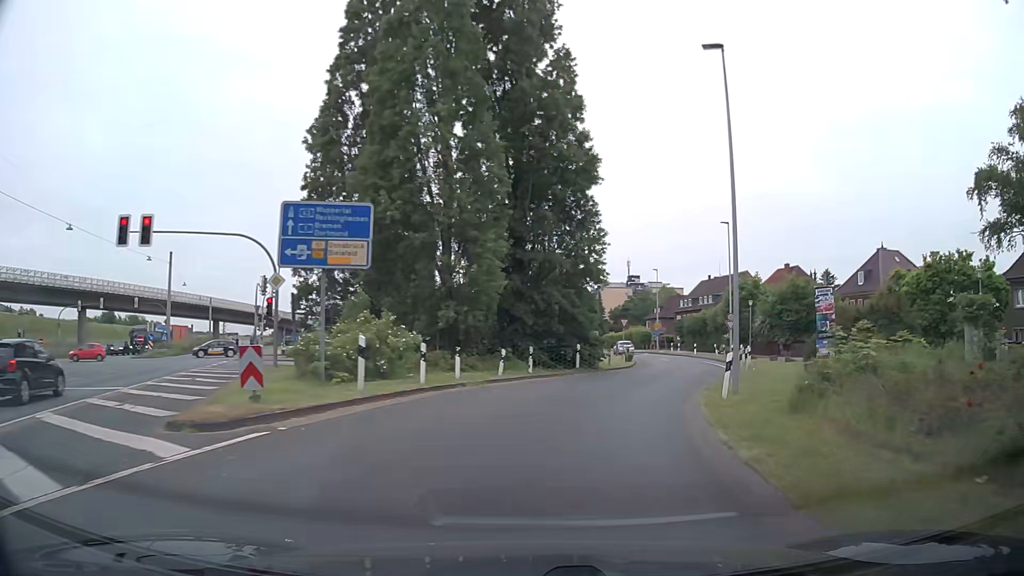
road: secondary_link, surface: asphalt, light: Day
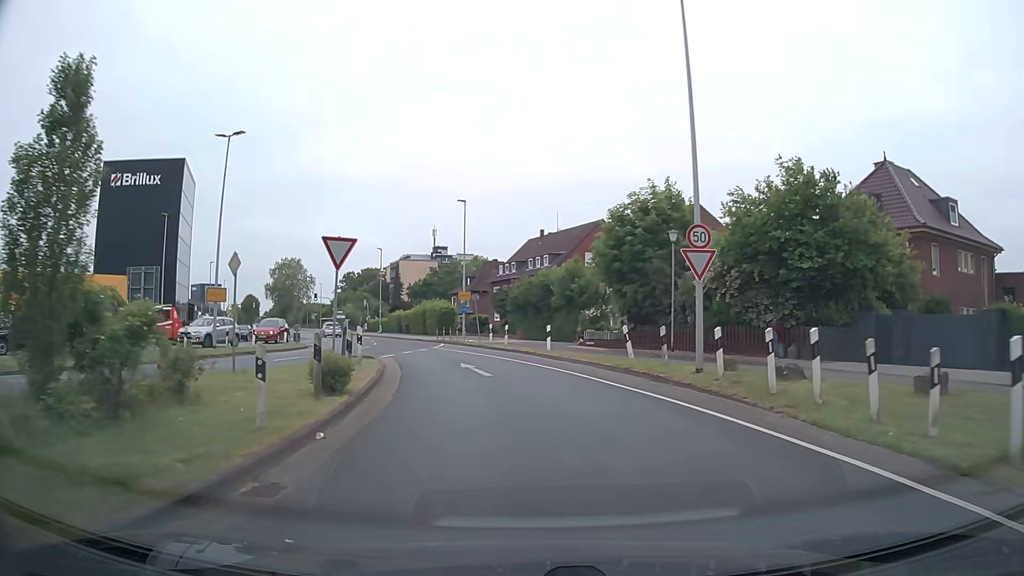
(+6.6, +34.8) m; +16°
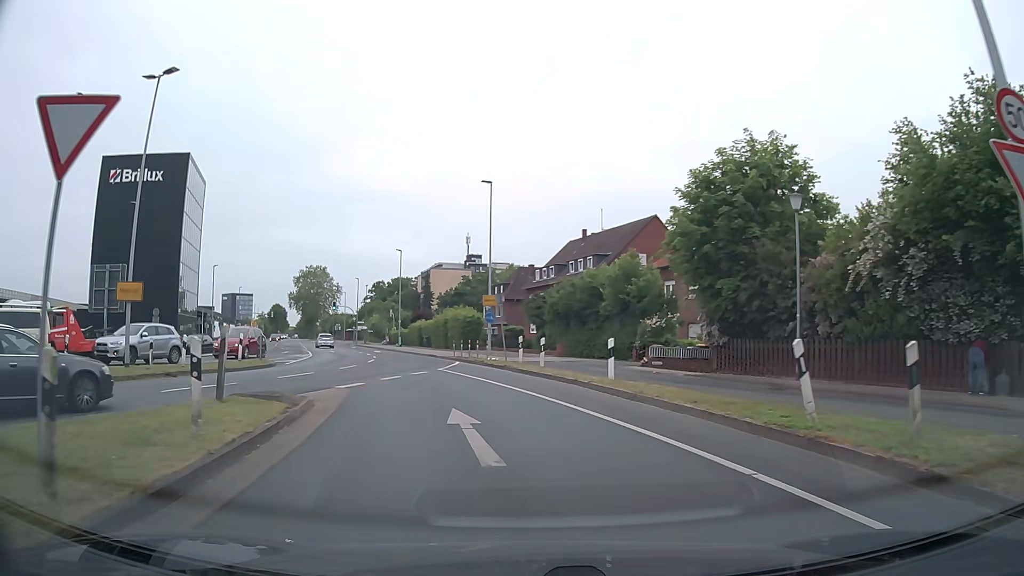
(-0.1, +10.2) m; -2°
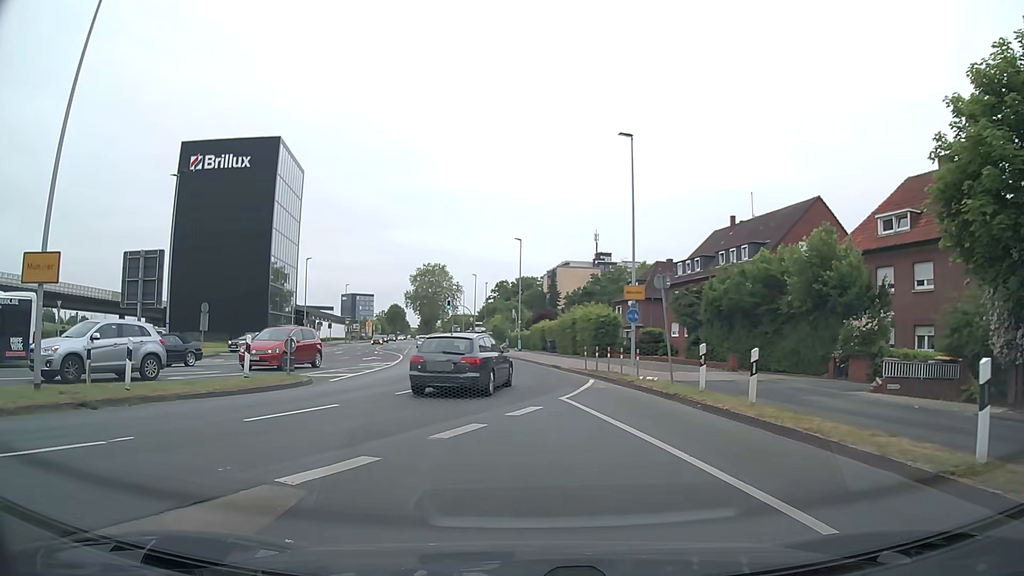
(-1.0, +10.0) m; -12°
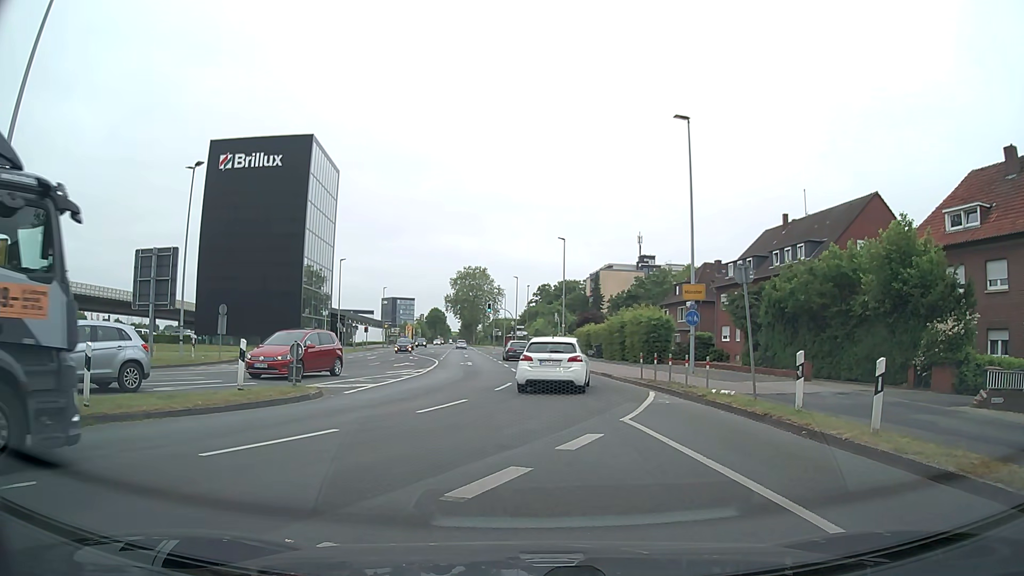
(0.0, +2.8) m; -1°
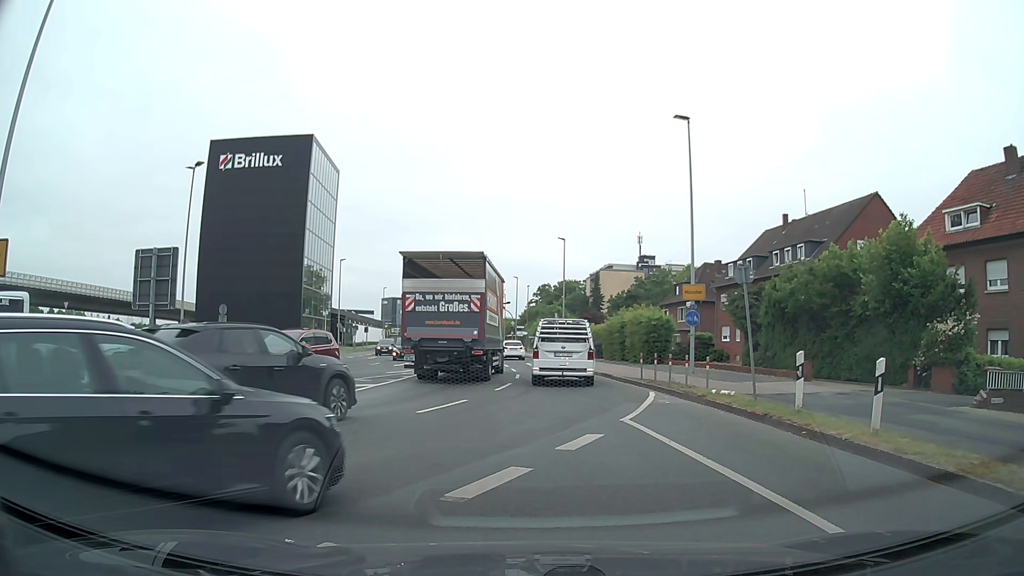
(0.0, +0.1) m; 0°
